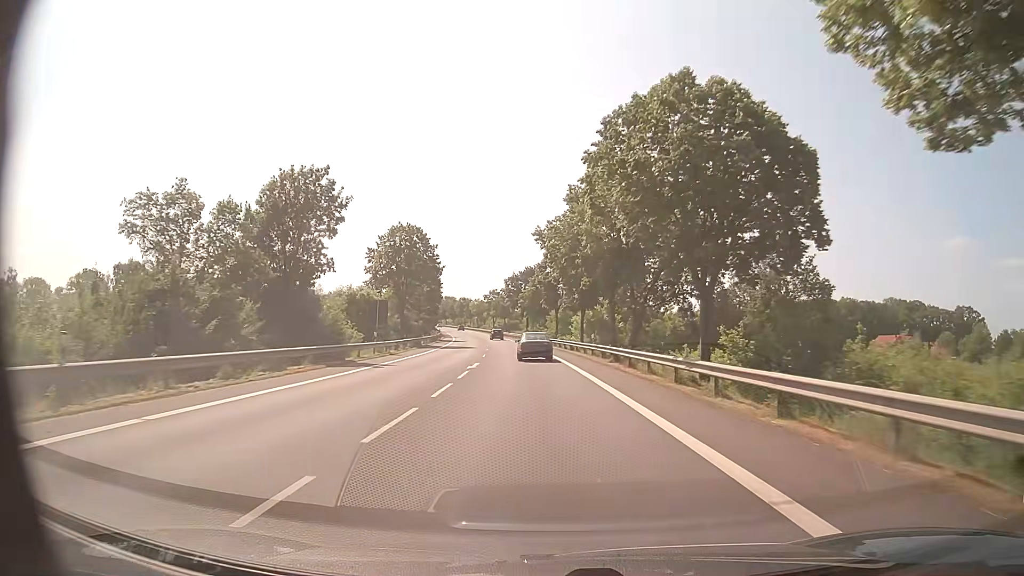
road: primary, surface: asphalt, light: Day
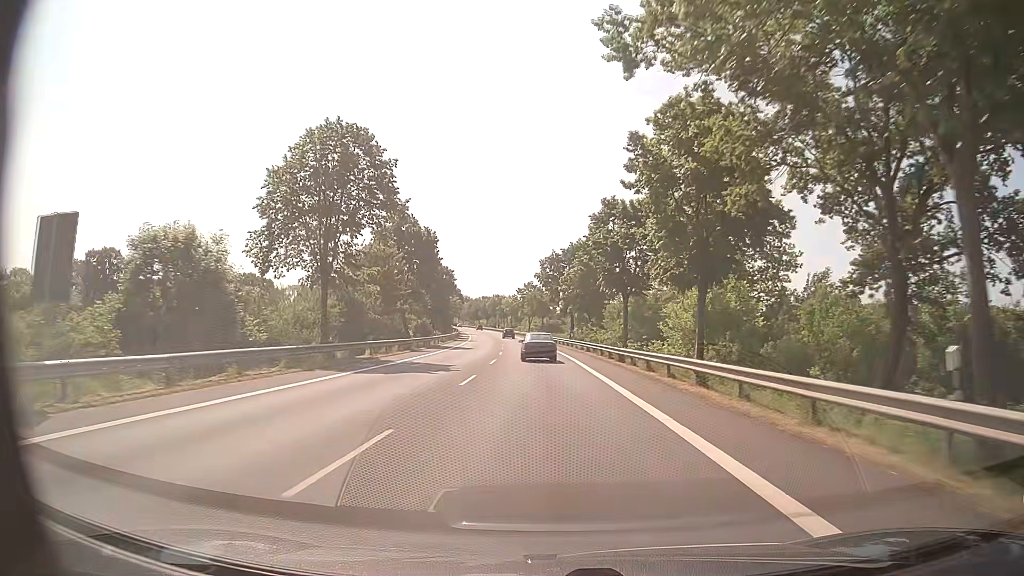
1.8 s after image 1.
(-1.0, +33.1) m; -4°
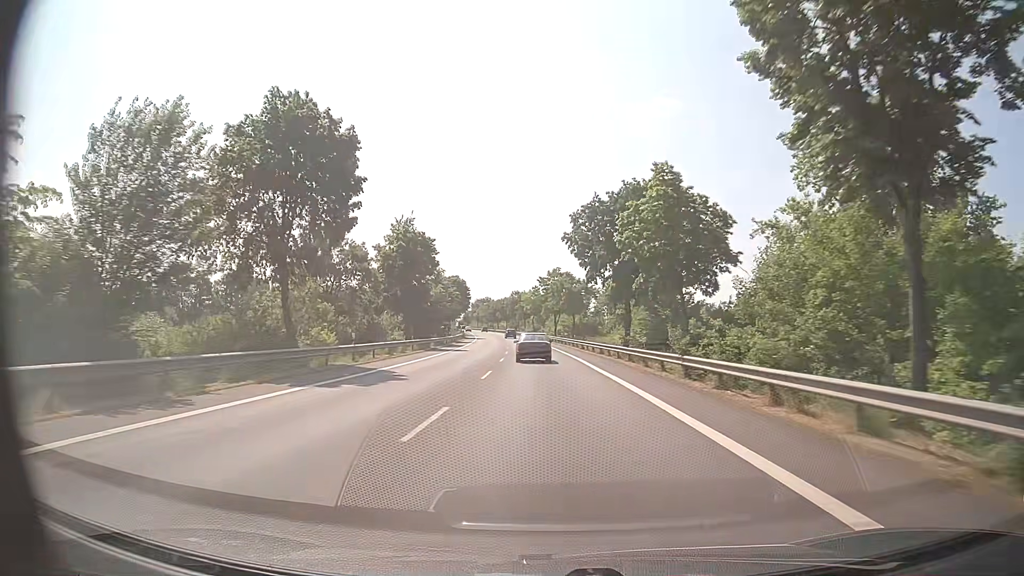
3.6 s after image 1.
(-0.6, +33.2) m; -2°
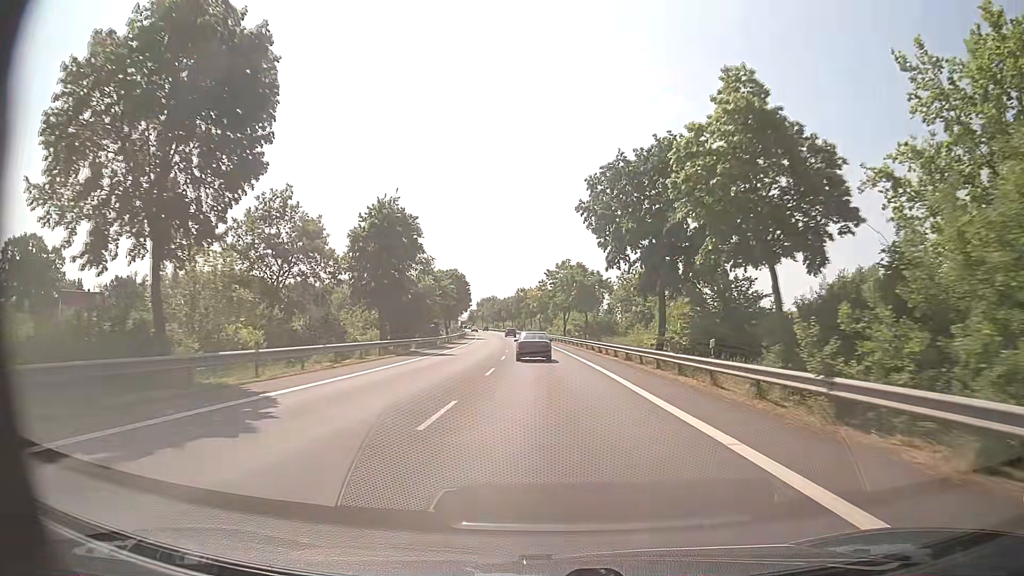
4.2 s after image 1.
(-0.1, +11.0) m; 0°
(0, +10) (0, +20) (-1, +30) (-1, +40) (-1, +50) (-2, +60) (-3, +70) (-3, +80) (-4, +90) (-5, +100) m
